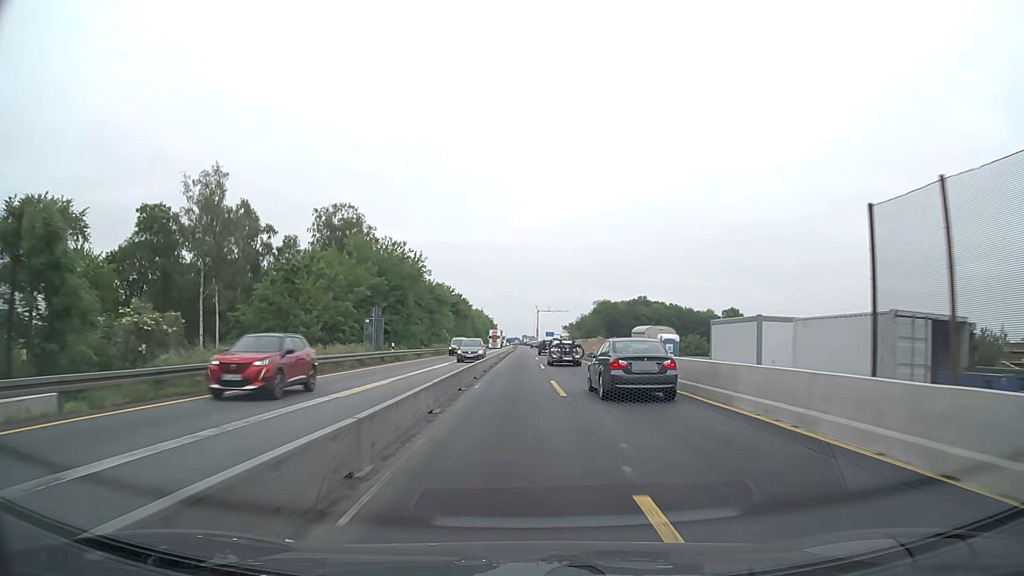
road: motorway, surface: concrete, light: Day
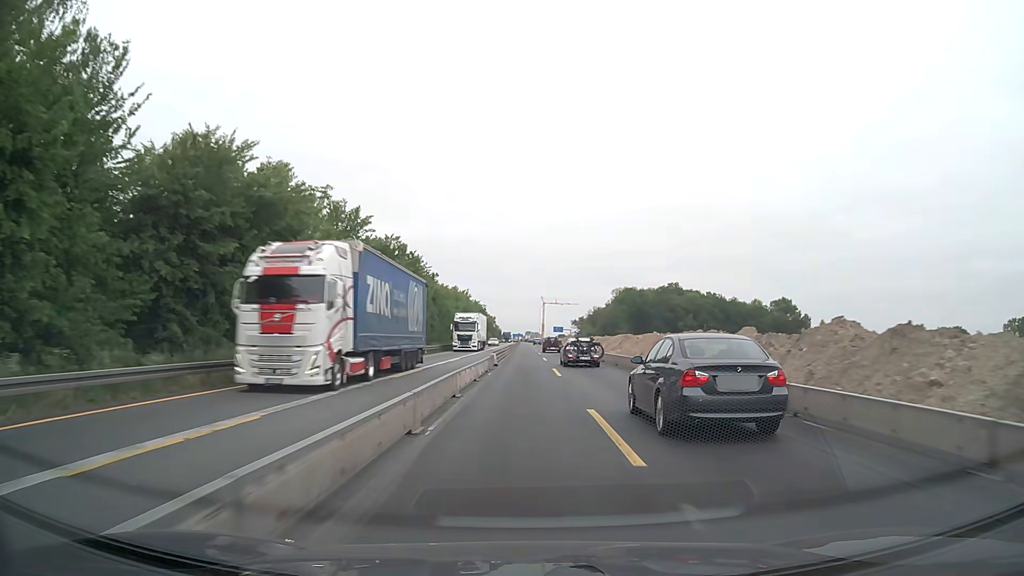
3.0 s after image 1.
(-0.5, +63.6) m; 0°
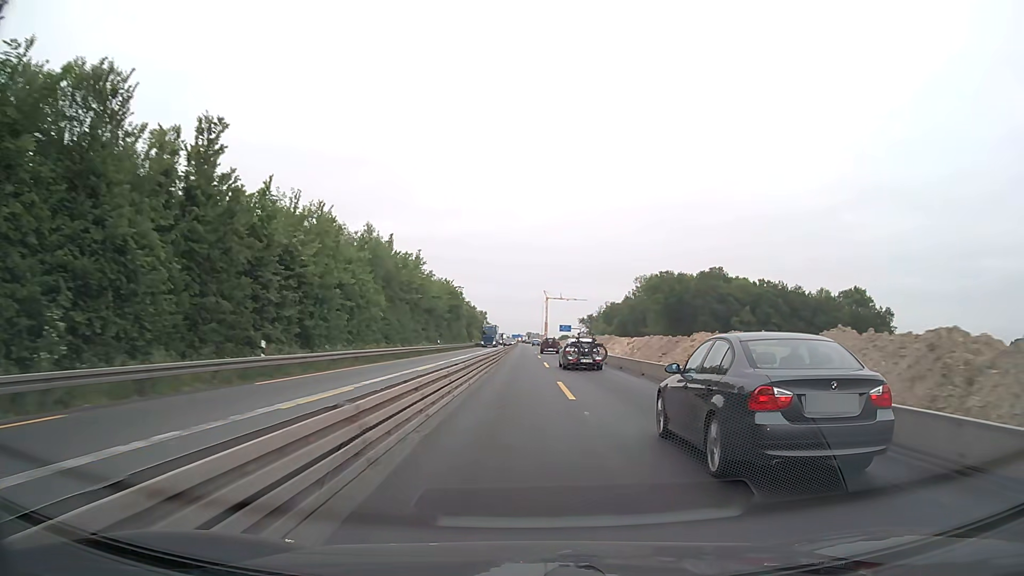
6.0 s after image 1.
(+0.1, +63.6) m; 0°
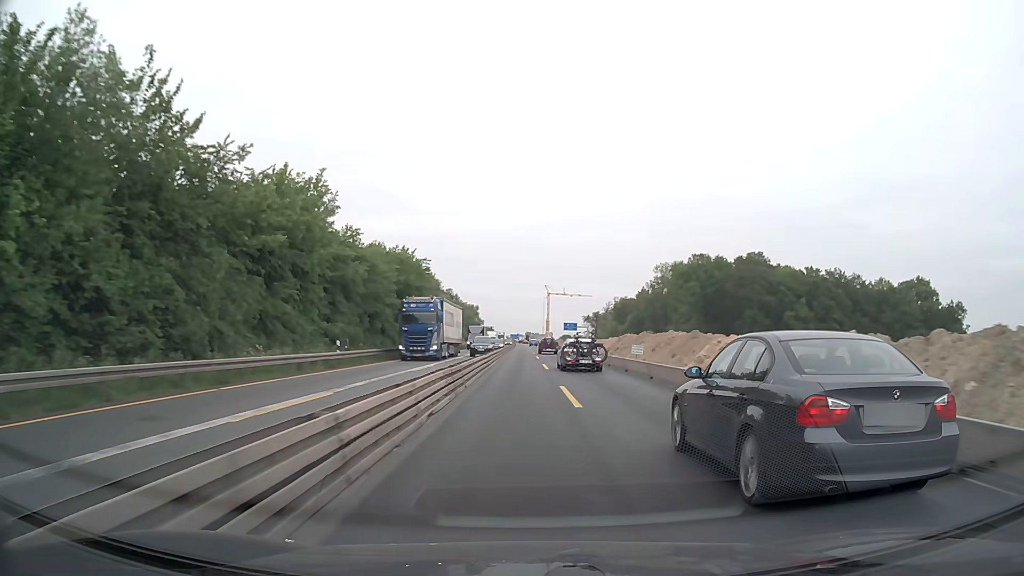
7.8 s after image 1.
(-0.2, +38.2) m; 0°
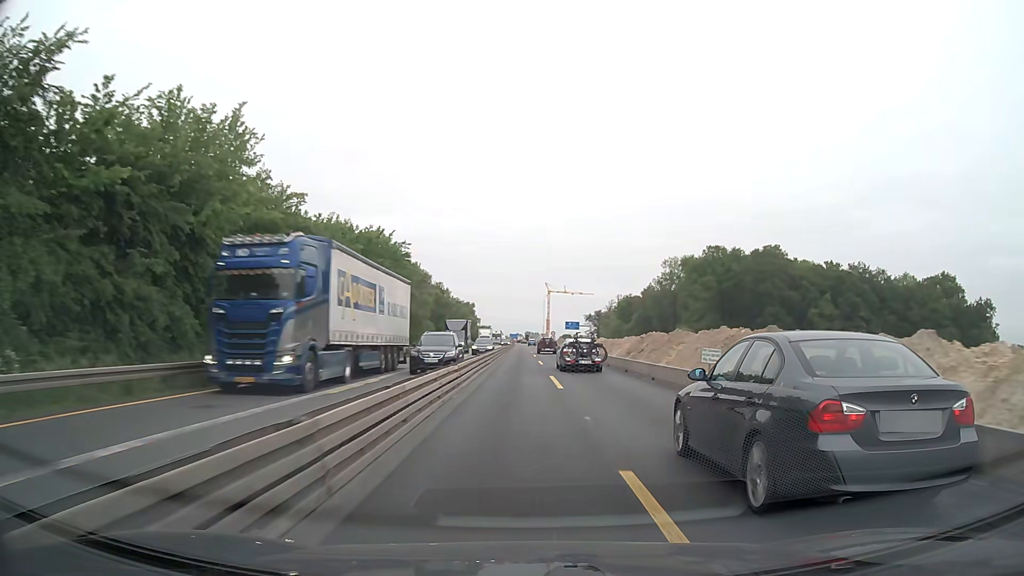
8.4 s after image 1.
(0.0, +12.7) m; 0°
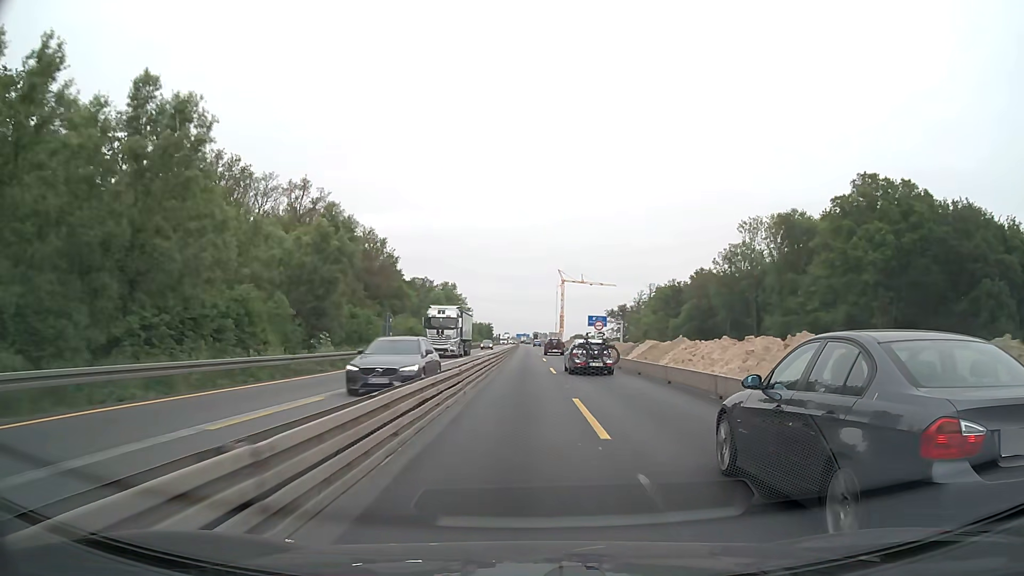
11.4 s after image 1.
(-0.4, +63.6) m; -1°
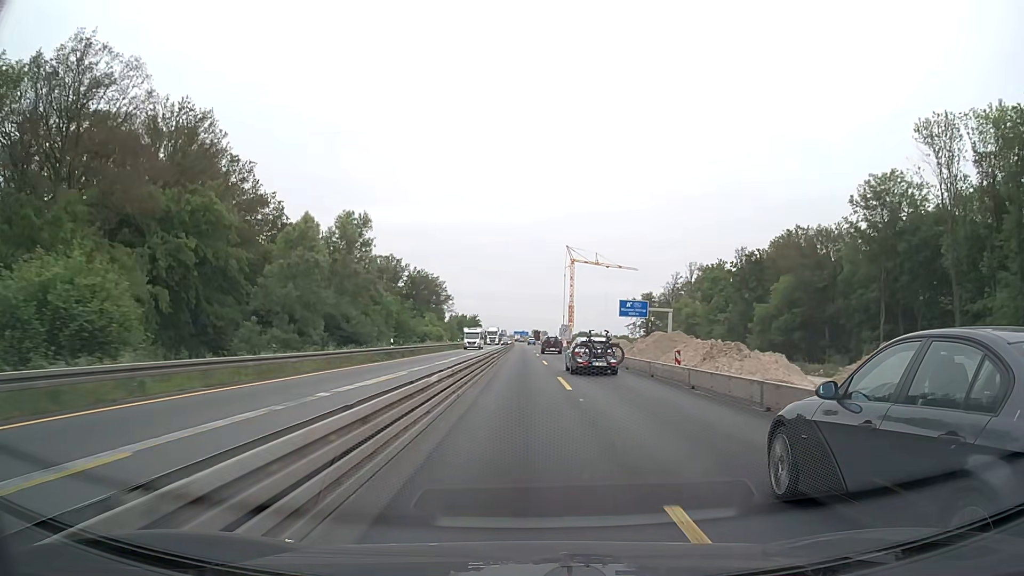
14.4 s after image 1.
(+0.1, +63.6) m; 0°
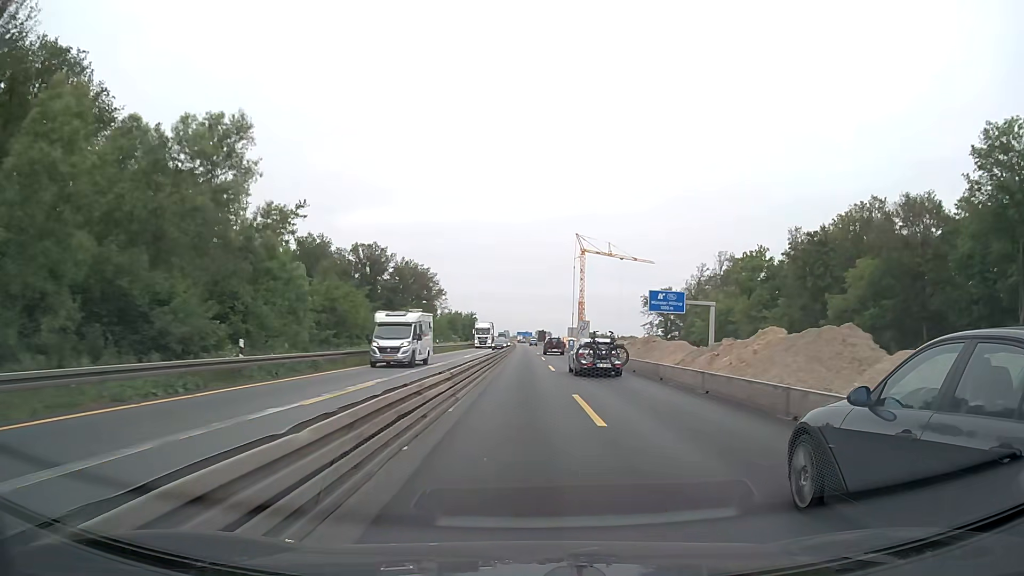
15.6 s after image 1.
(-0.1, +25.4) m; 0°
(0, +10) (0, +20) (0, +30) (0, +40) (0, +50) (0, +60) (0, +70) (0, +80) (0, +90) (0, +100) m
